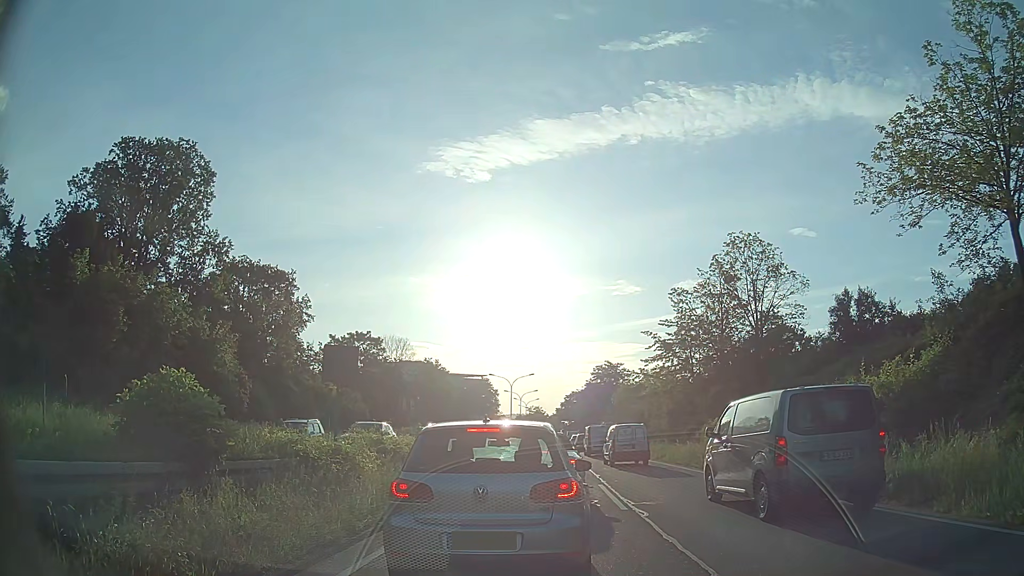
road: trunk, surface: asphalt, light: Day
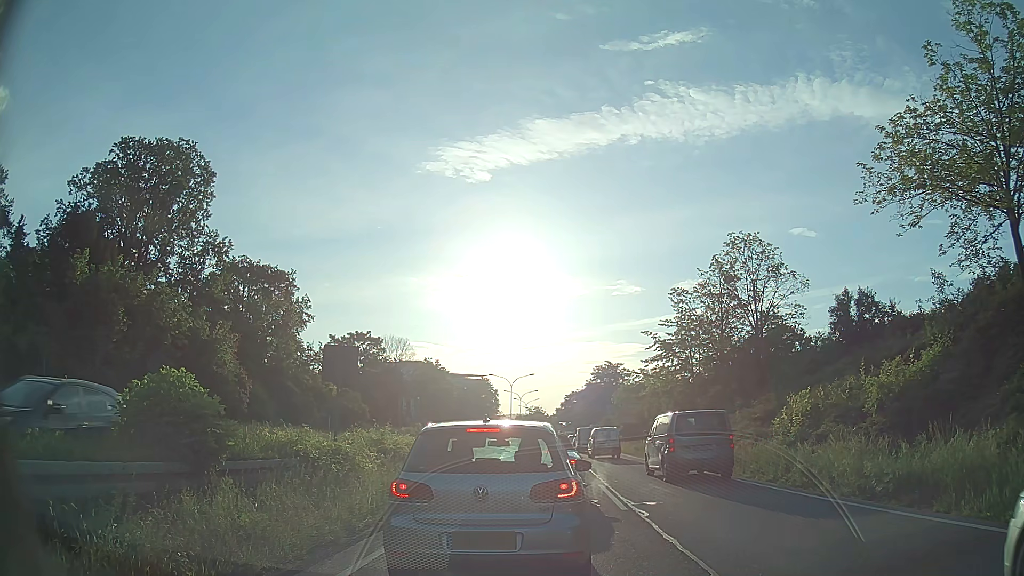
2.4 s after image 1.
(0.0, 0.0) m; 0°
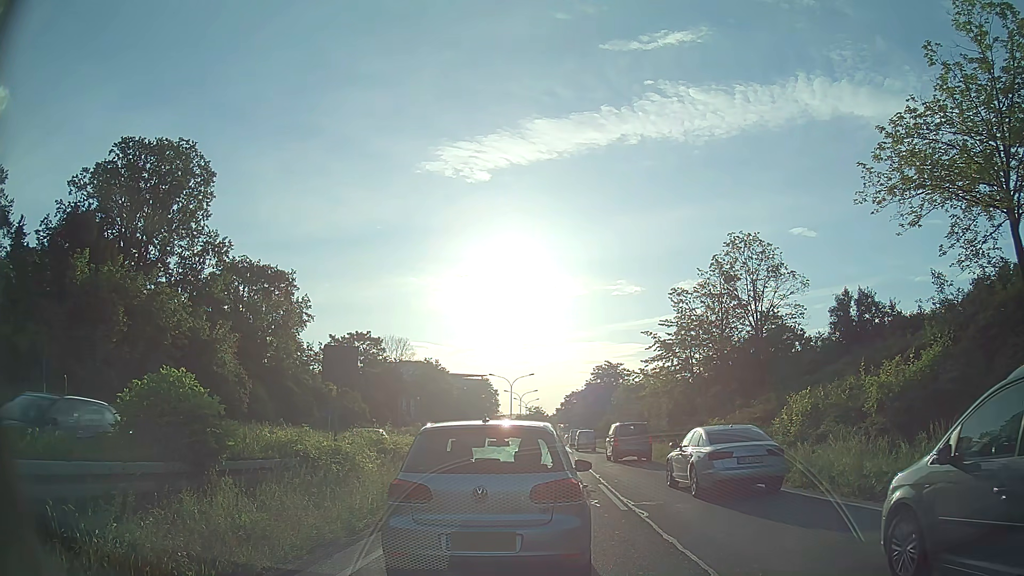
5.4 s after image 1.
(0.0, 0.0) m; 0°
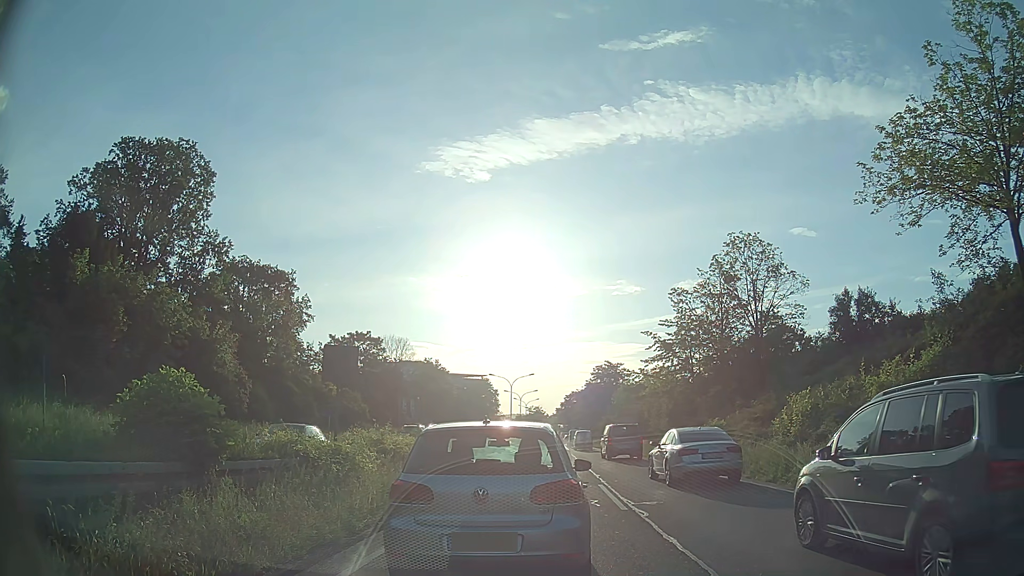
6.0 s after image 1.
(0.0, 0.0) m; 0°
